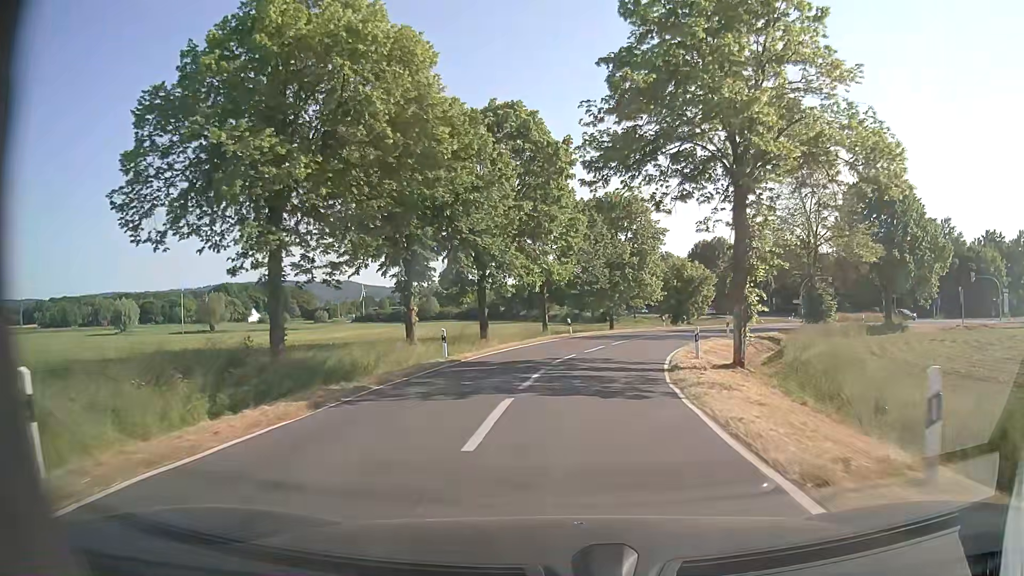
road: tertiary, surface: asphalt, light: Day
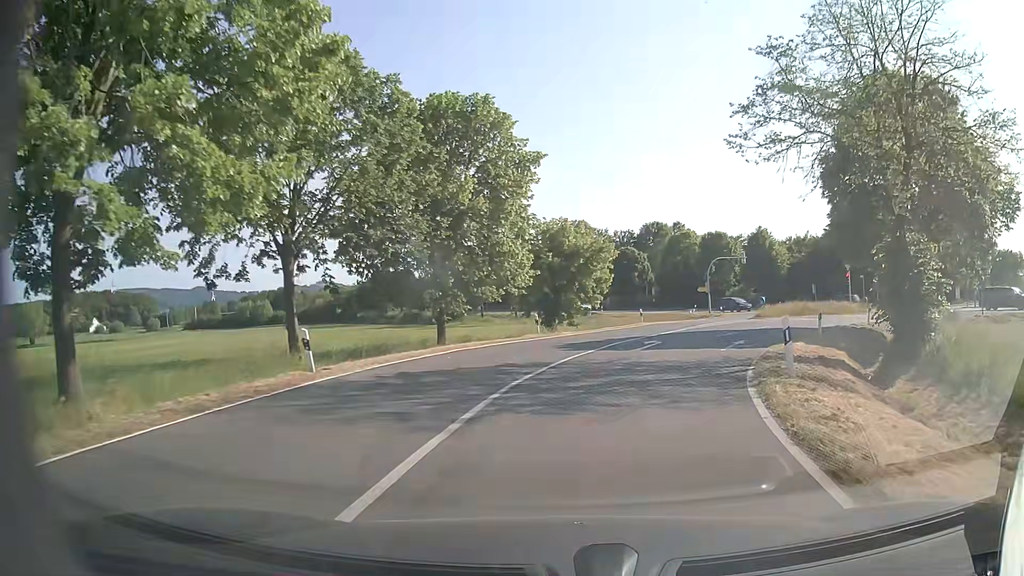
(+2.4, +25.0) m; +13°
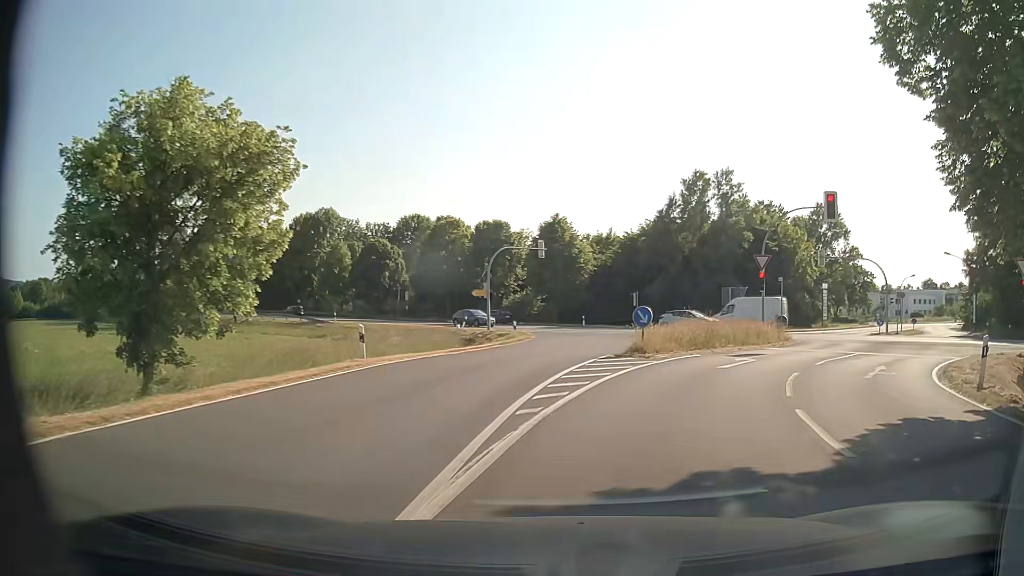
(+3.4, +24.8) m; +20°
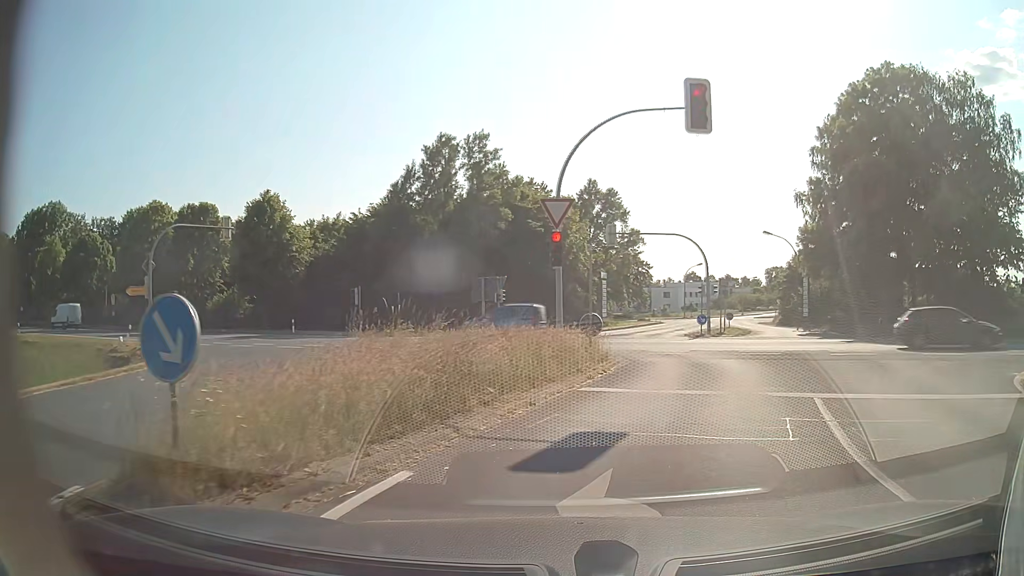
(+2.9, +14.6) m; +21°
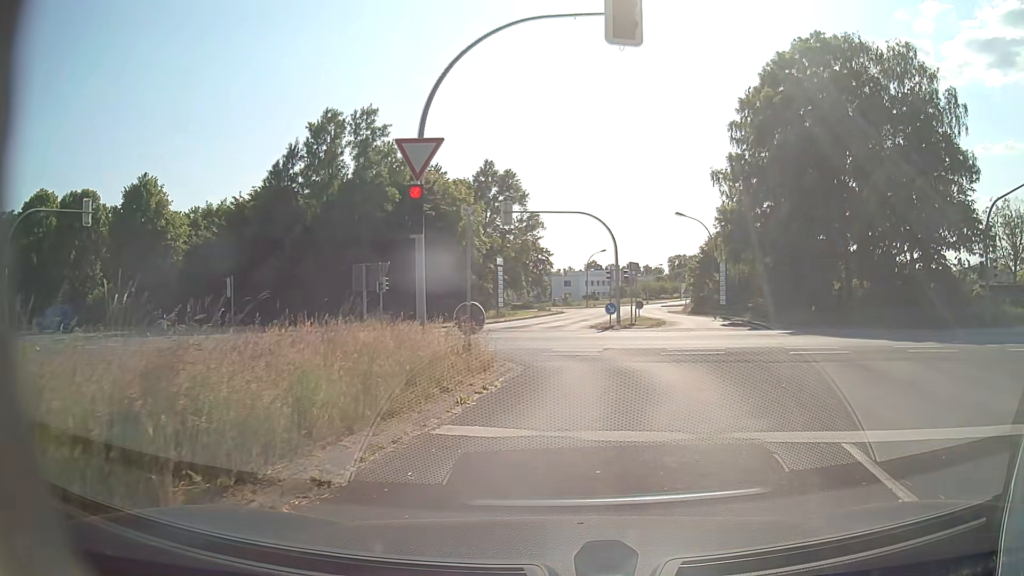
(+0.4, +4.5) m; +12°
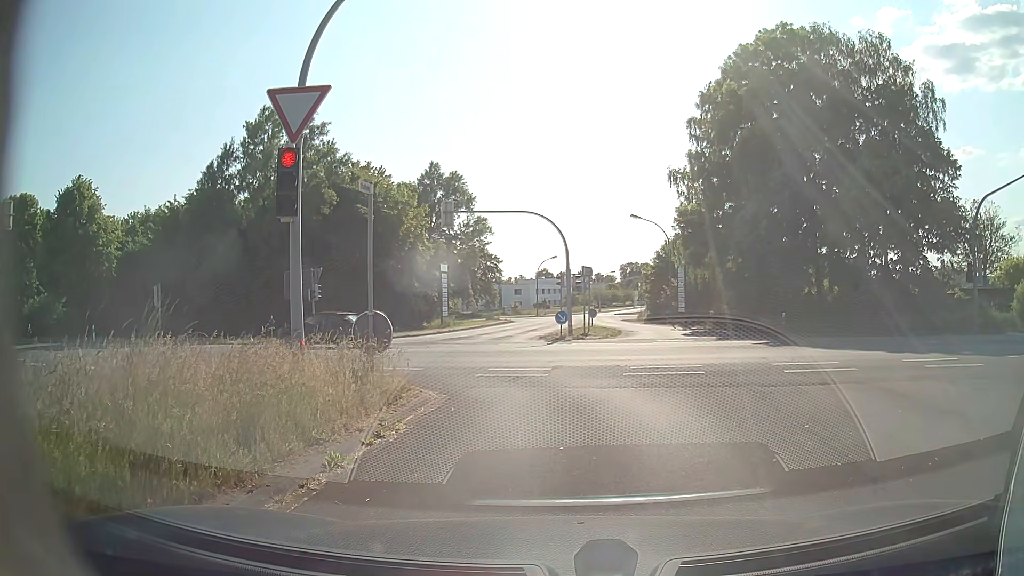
(0.0, +3.0) m; +2°
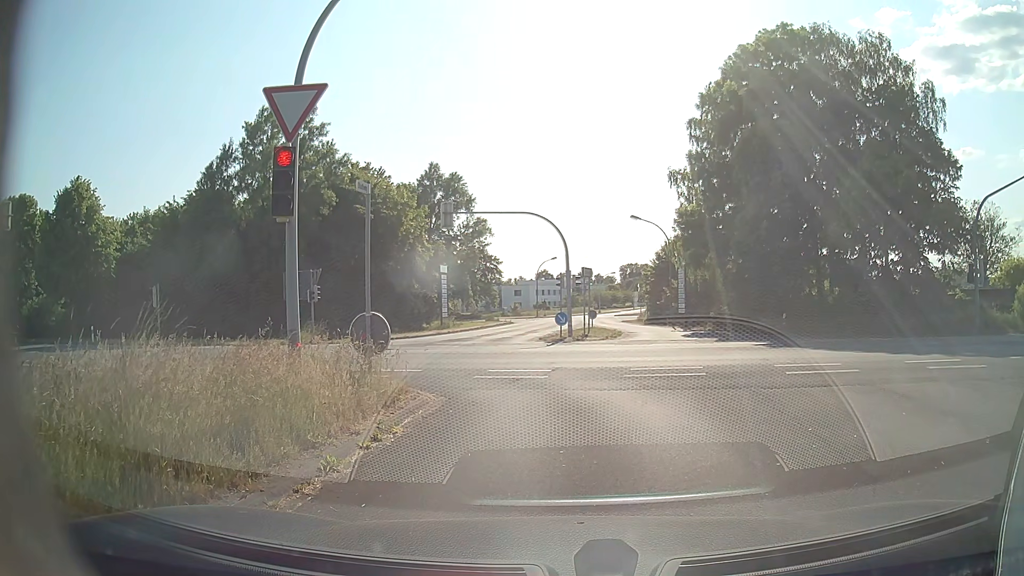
(0.0, +0.2) m; 0°
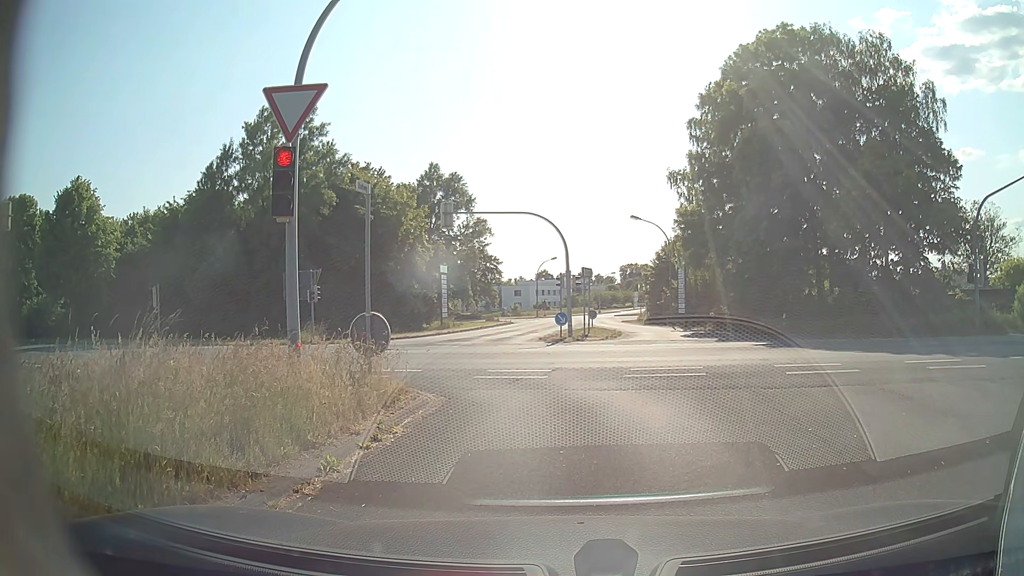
(0.0, 0.0) m; 0°
